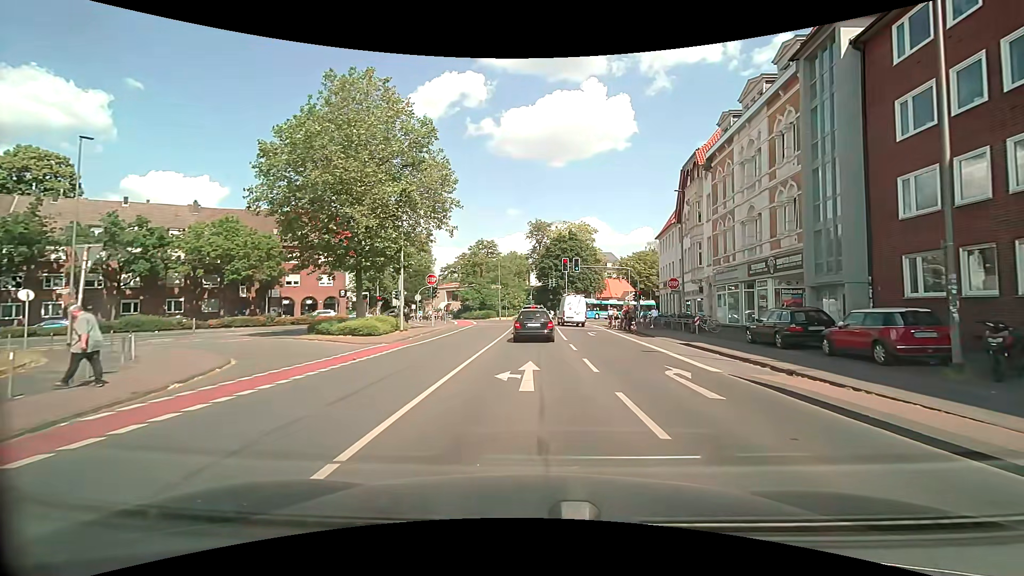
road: secondary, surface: asphalt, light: Day
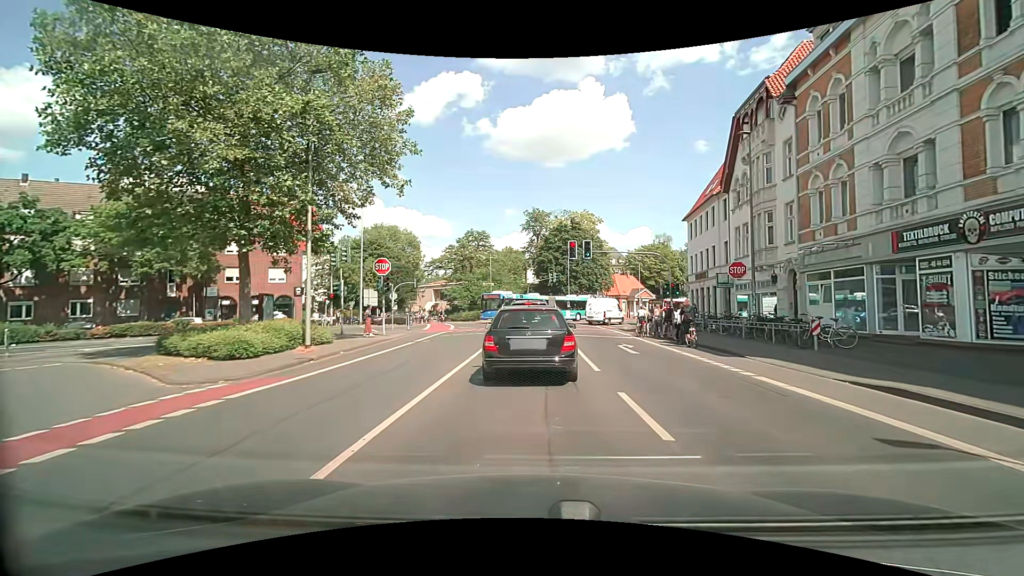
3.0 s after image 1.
(0.0, +12.0) m; 0°
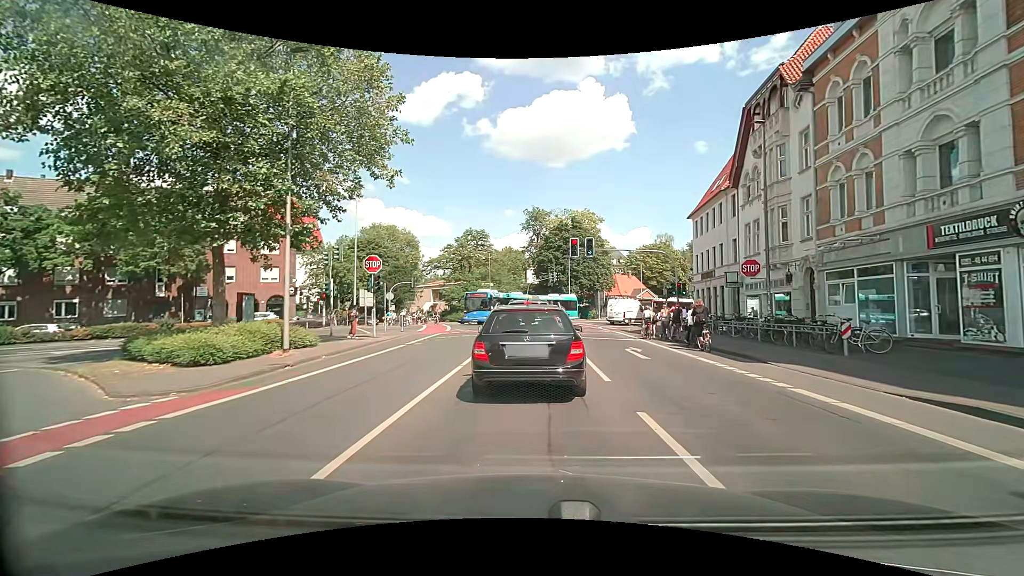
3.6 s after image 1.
(0.0, +1.5) m; +1°
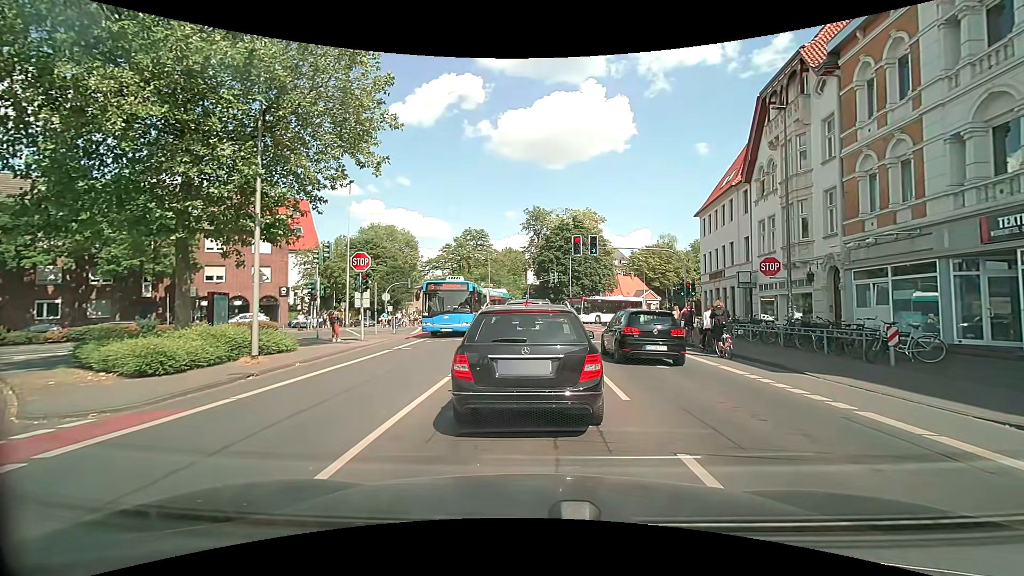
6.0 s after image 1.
(0.0, +1.8) m; -1°
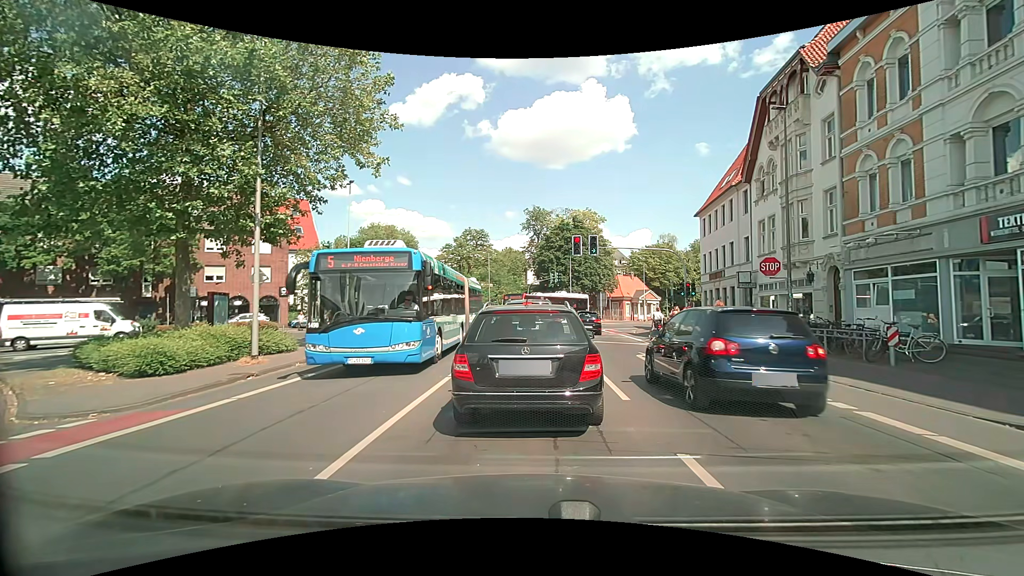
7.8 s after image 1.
(0.0, 0.0) m; 0°
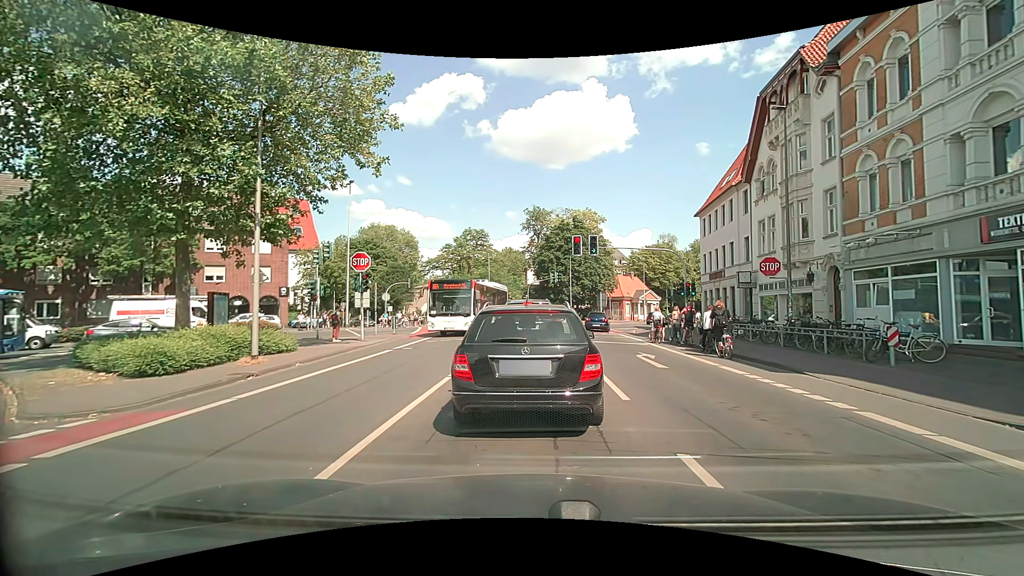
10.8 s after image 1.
(0.0, 0.0) m; 0°
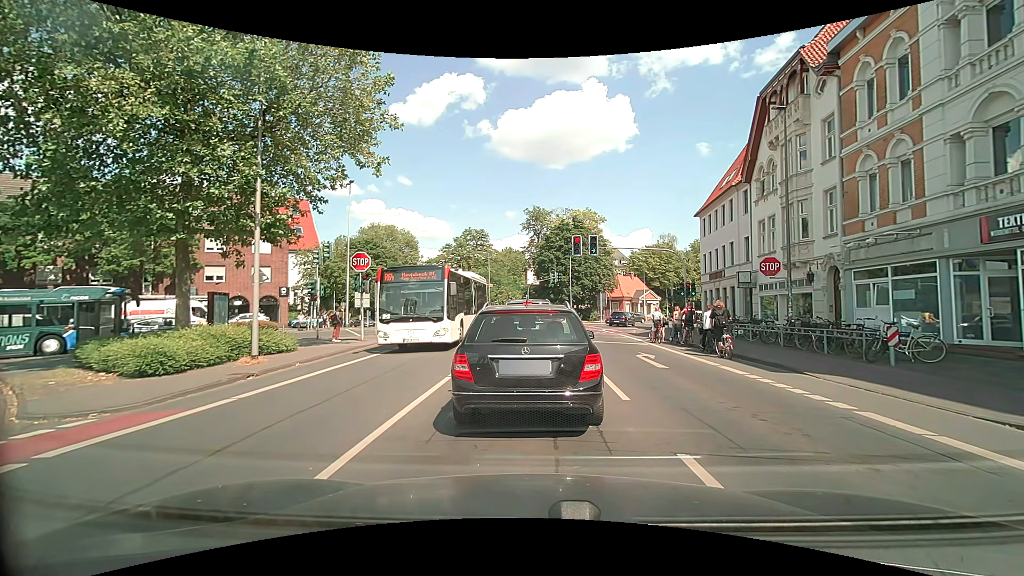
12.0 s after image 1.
(0.0, 0.0) m; 0°
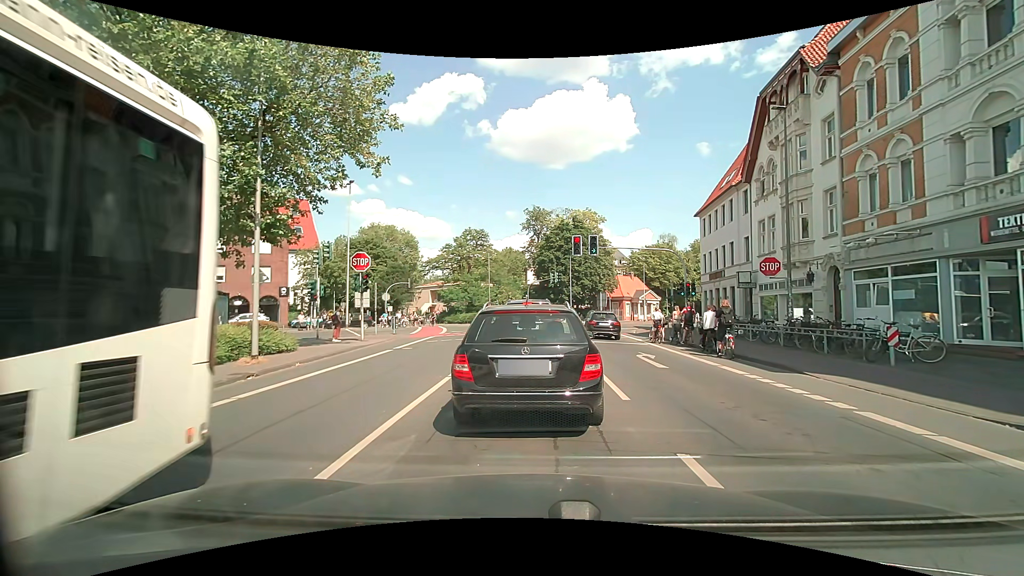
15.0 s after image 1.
(0.0, 0.0) m; 0°
